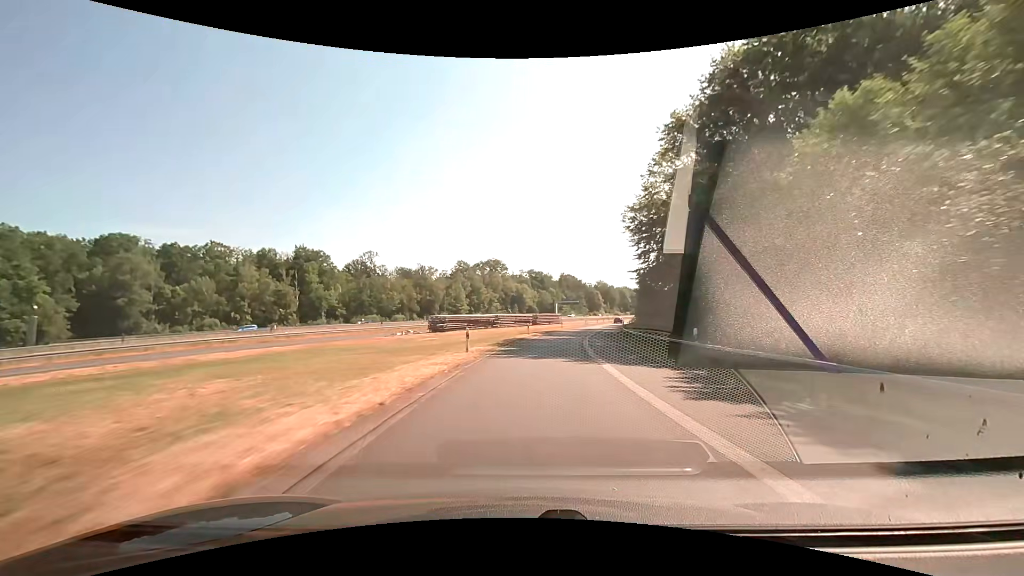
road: motorway_link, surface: asphalt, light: Day
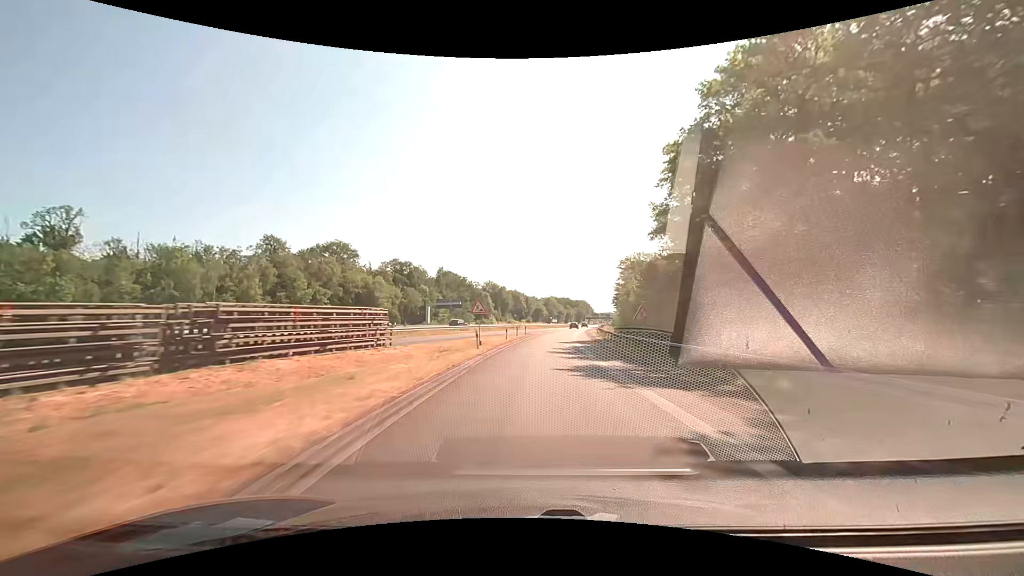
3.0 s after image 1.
(+9.2, +72.7) m; +13°
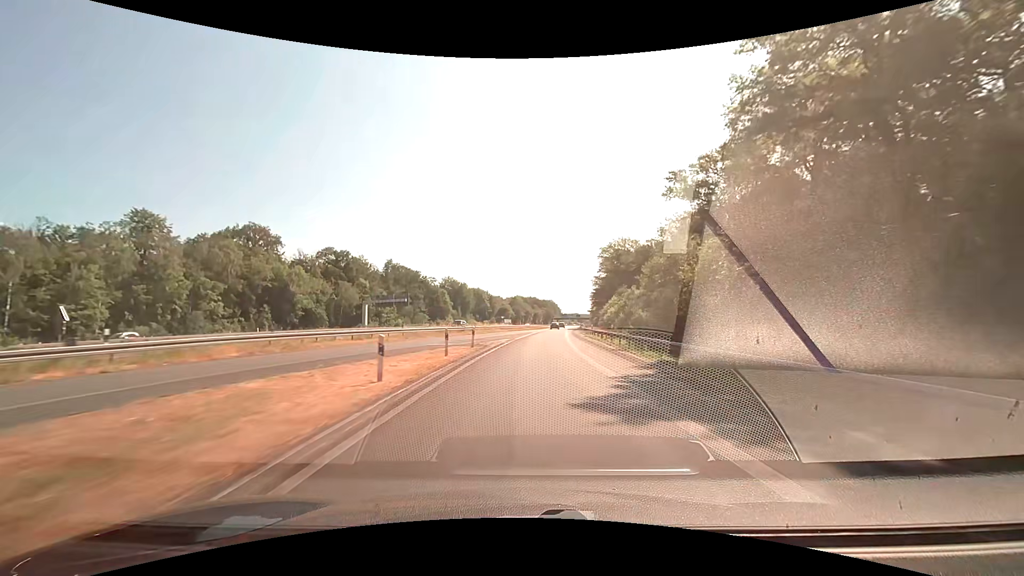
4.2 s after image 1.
(+1.2, +29.2) m; +4°
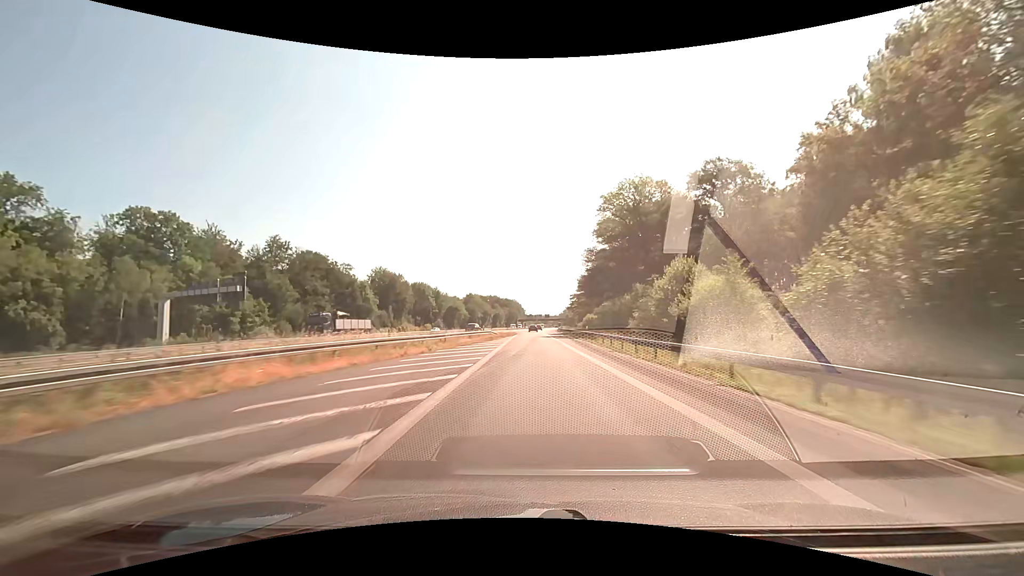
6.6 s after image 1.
(+2.3, +56.6) m; +4°
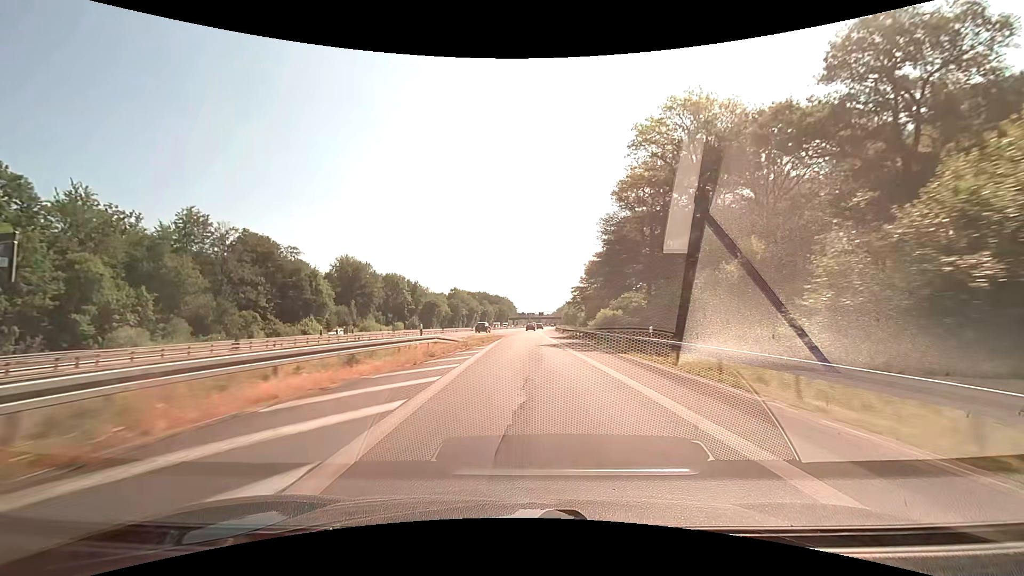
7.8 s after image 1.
(+0.4, +27.6) m; +1°
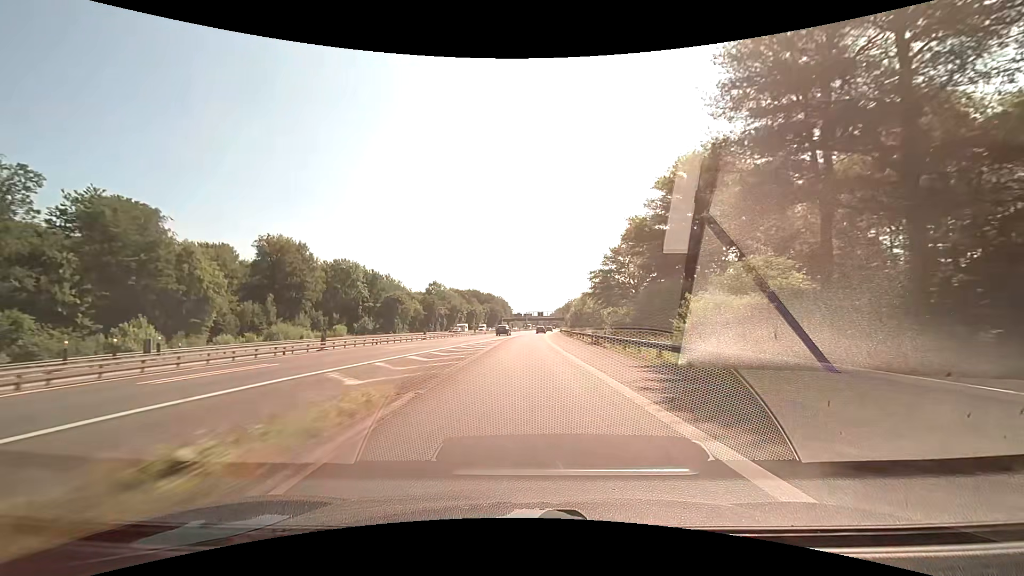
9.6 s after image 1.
(+0.1, +40.9) m; 0°
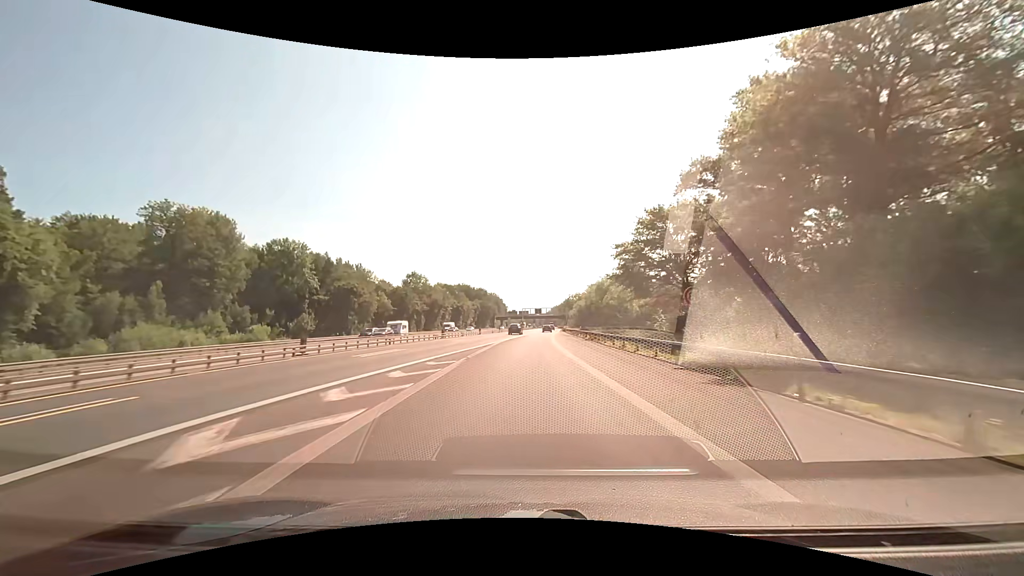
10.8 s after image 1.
(0.0, +26.8) m; 0°
(0, +10) (0, +20) (0, +30) (+1, +40) (+1, +50) (+2, +60) (+3, +70) (+3, +80) (+4, +90) (+5, +100) m
